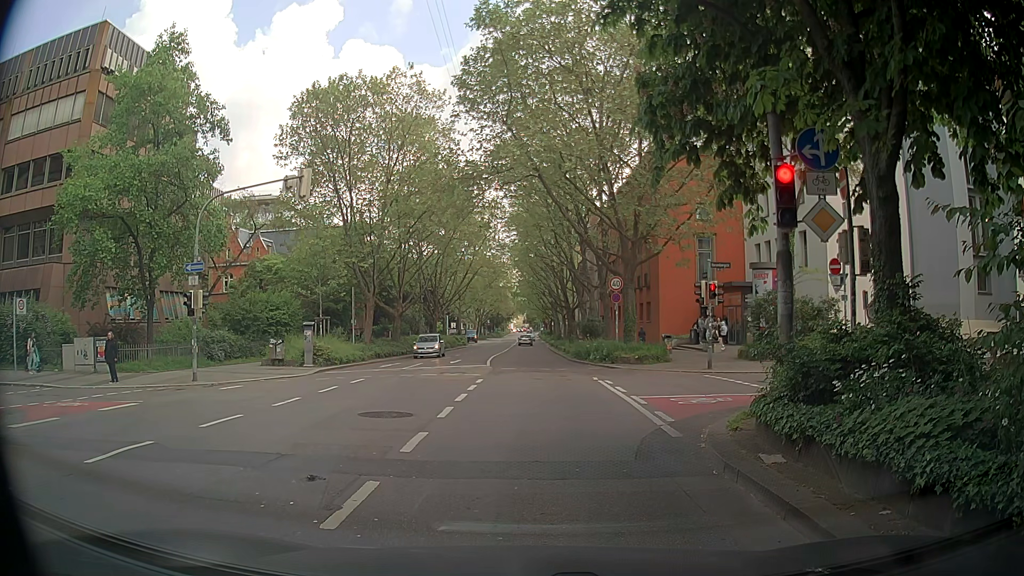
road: secondary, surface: asphalt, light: Day
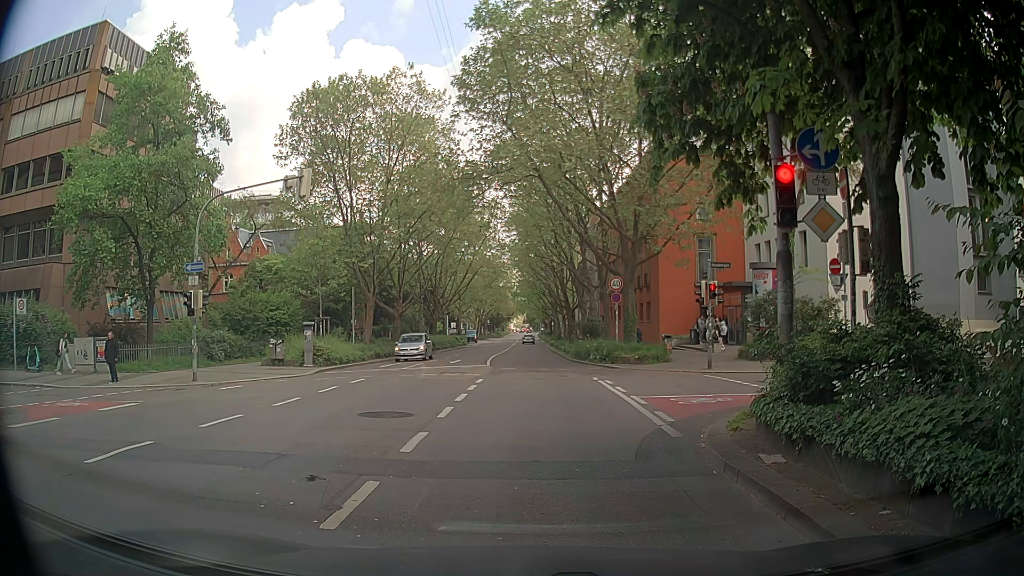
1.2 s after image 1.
(0.0, 0.0) m; 0°
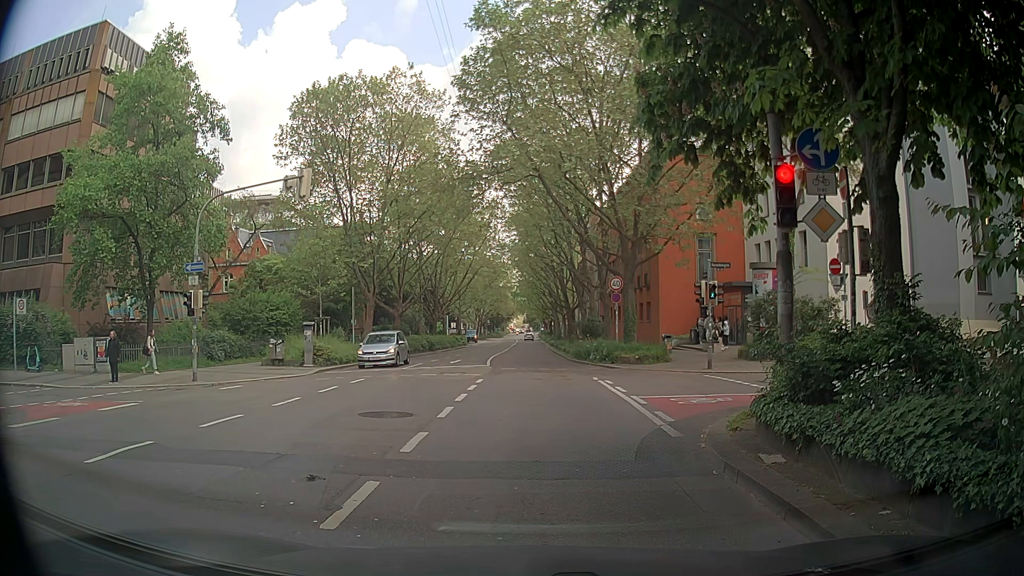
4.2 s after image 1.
(0.0, 0.0) m; 0°
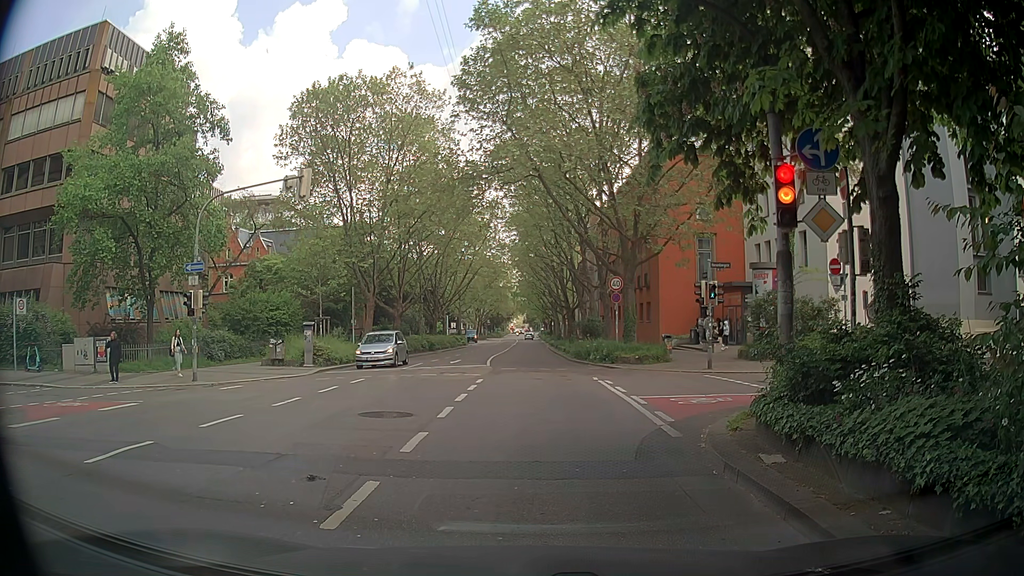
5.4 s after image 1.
(0.0, 0.0) m; 0°
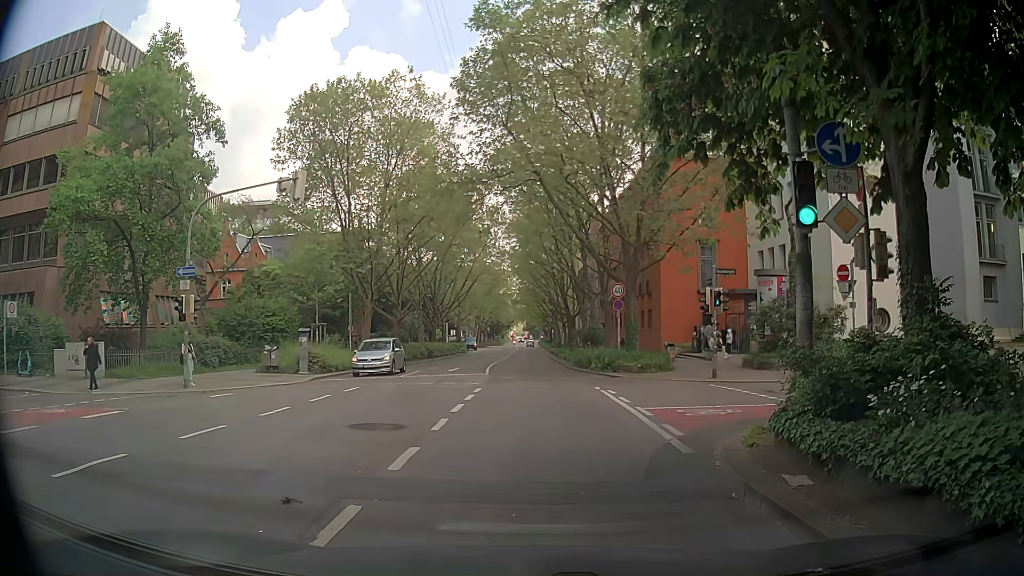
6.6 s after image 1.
(0.0, +0.8) m; 0°
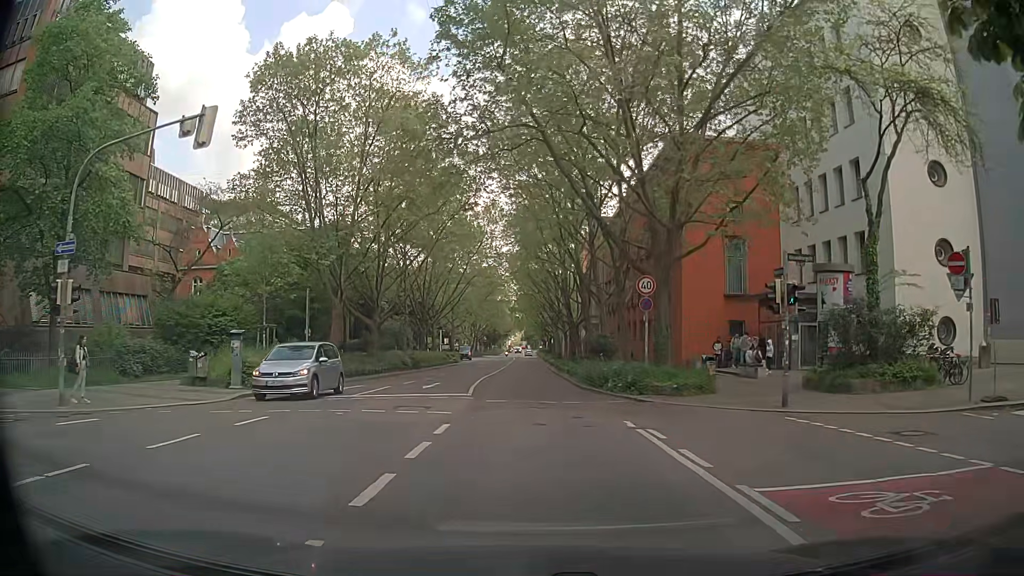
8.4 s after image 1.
(0.0, +7.3) m; +1°
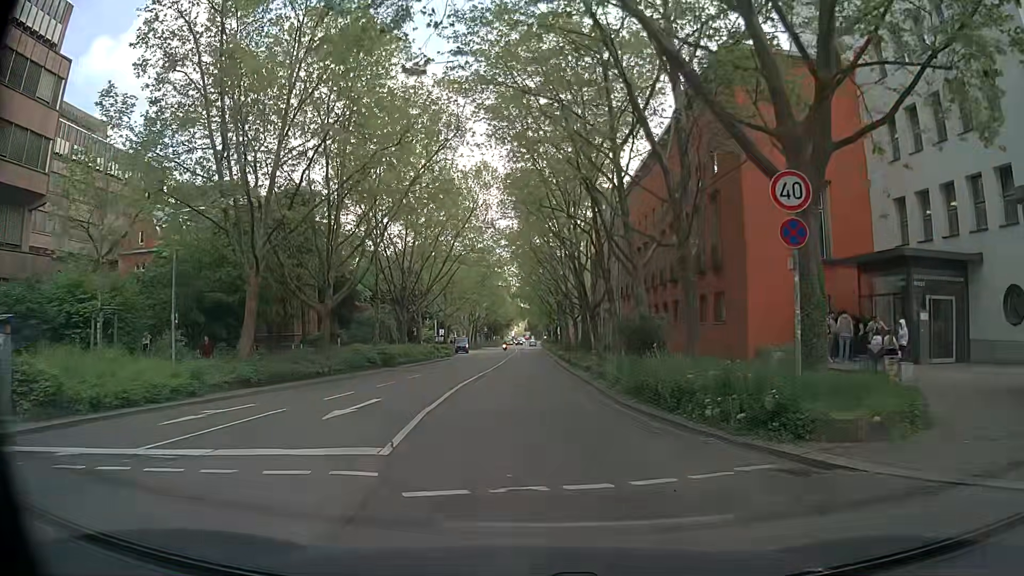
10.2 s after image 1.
(-0.2, +12.1) m; -1°
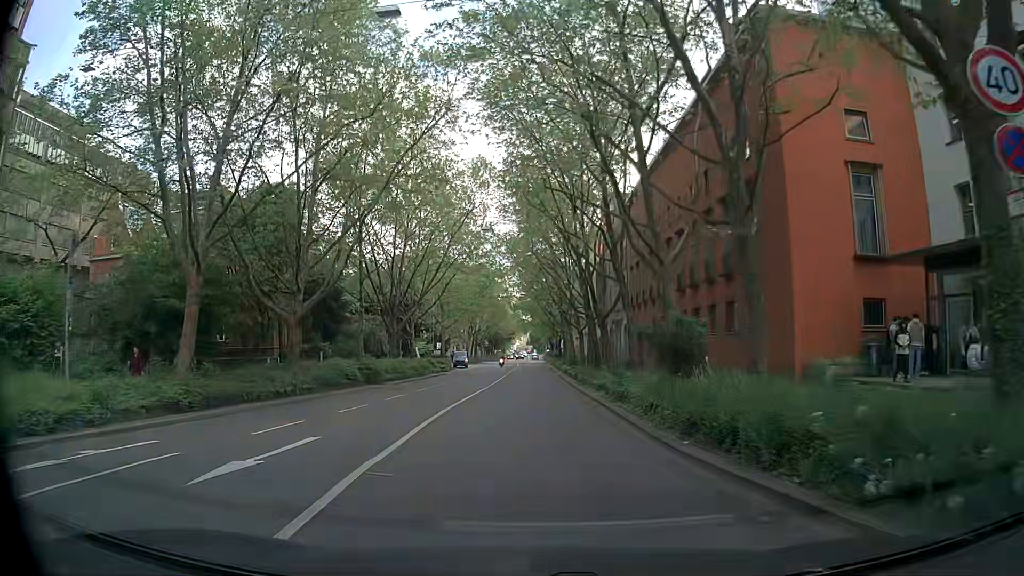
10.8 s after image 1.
(0.0, +5.1) m; 0°
(0, +10) (0, +20) (0, +30) (-1, +40) (-1, +50) (-1, +60) (-1, +70) (-1, +80) (-1, +90) (-1, +100) m
